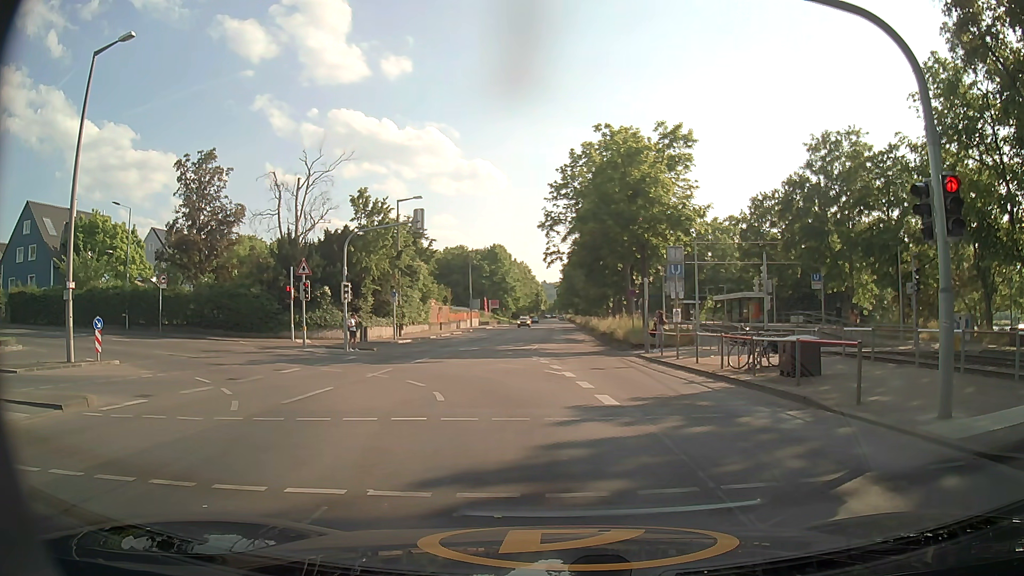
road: secondary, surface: asphalt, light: Day
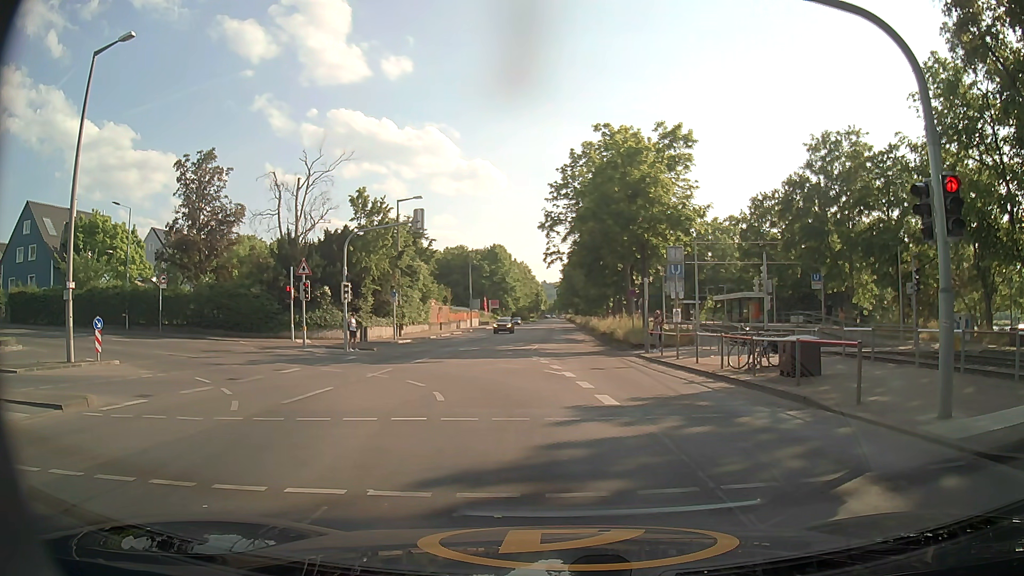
(0.0, 0.0) m; 0°
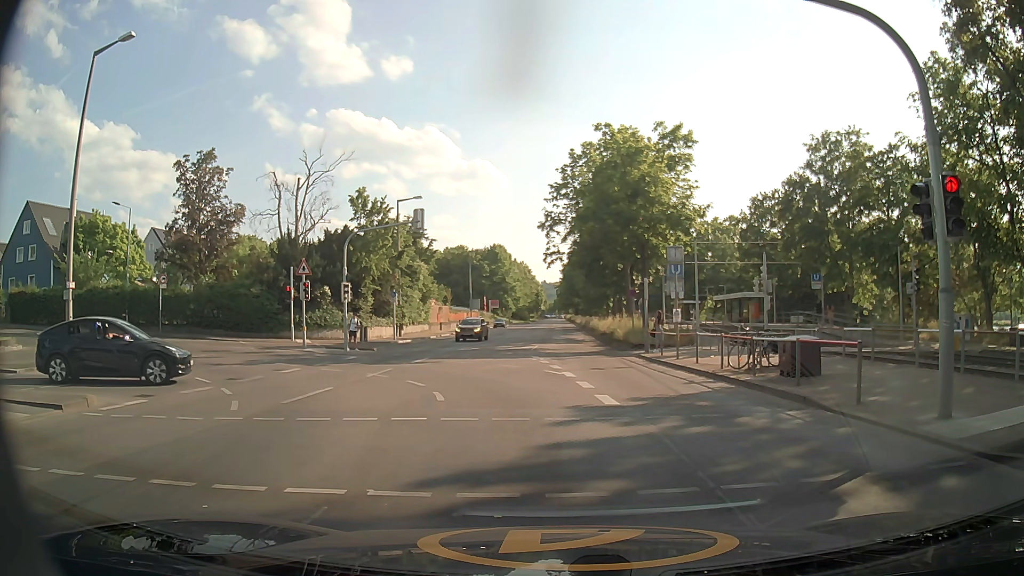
(0.0, 0.0) m; 0°
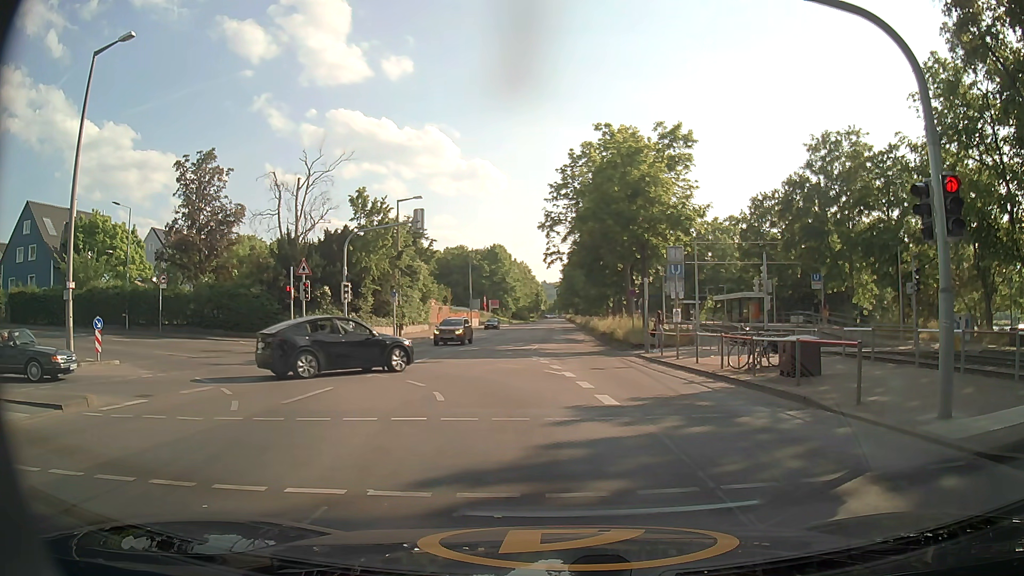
(0.0, 0.0) m; 0°
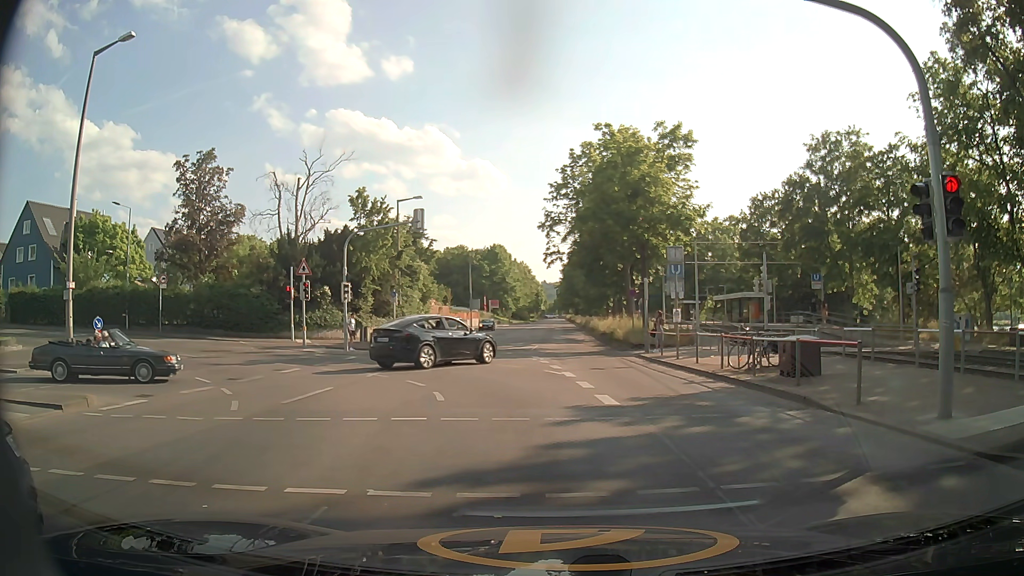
(0.0, 0.0) m; 0°
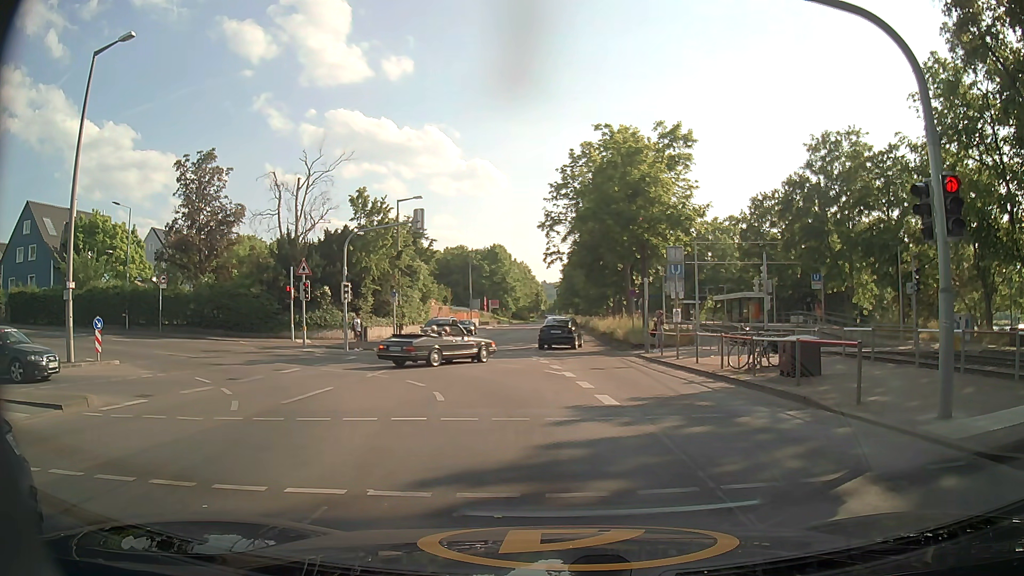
(0.0, 0.0) m; 0°
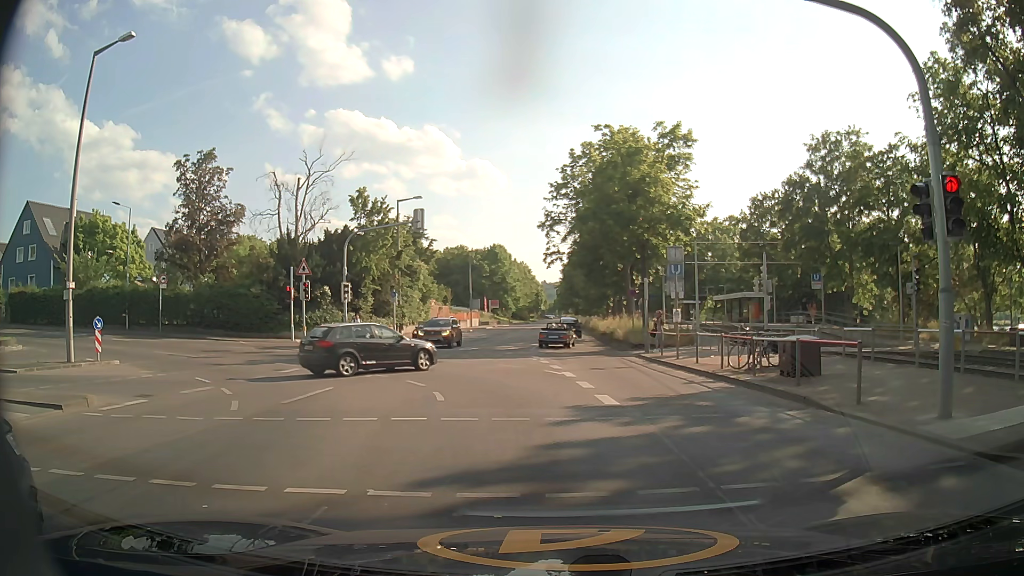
(0.0, 0.0) m; 0°
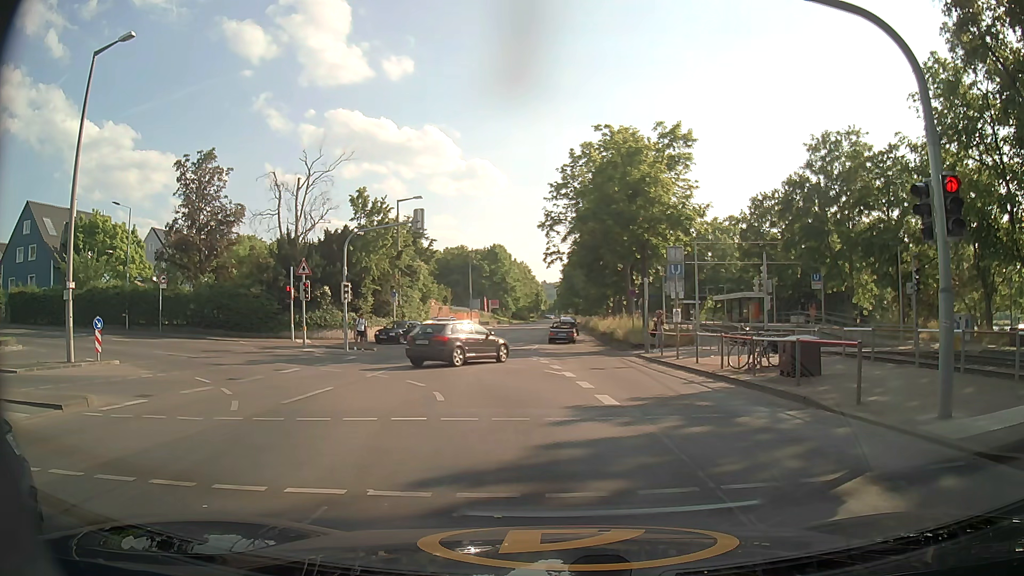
(0.0, 0.0) m; 0°
(0, +10) (-2, +20) (-8, +27) (-18, +31) (-27, +33) (-37, +34) (-47, +34) (-57, +35) (-67, +36) (-77, +37) m
